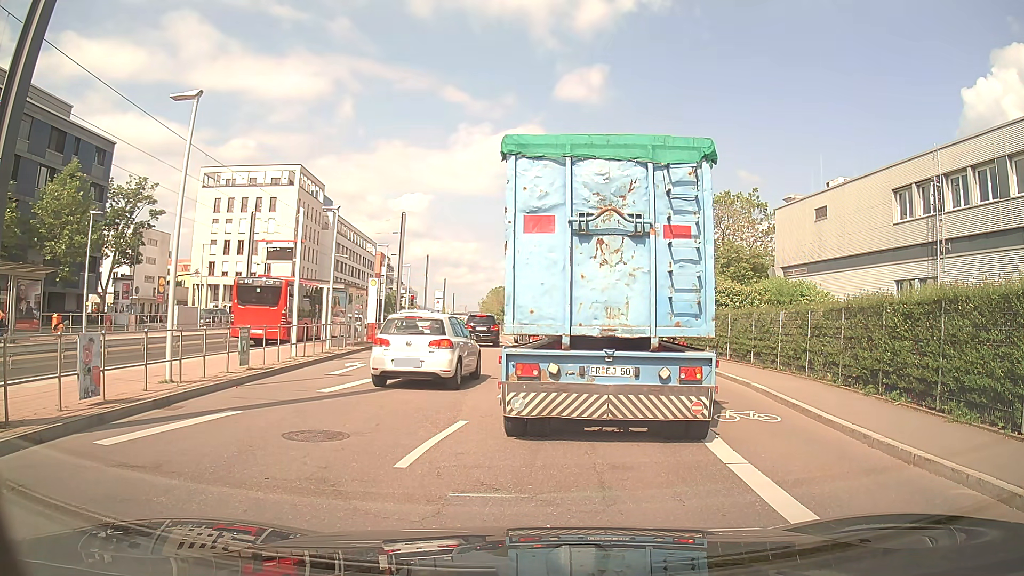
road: secondary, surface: asphalt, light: Day
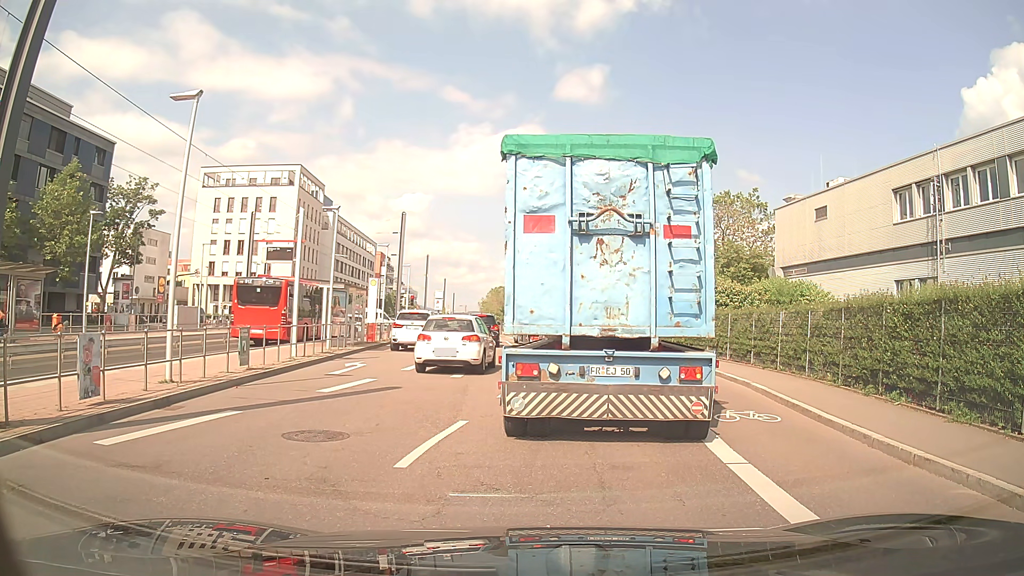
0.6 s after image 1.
(0.0, 0.0) m; 0°
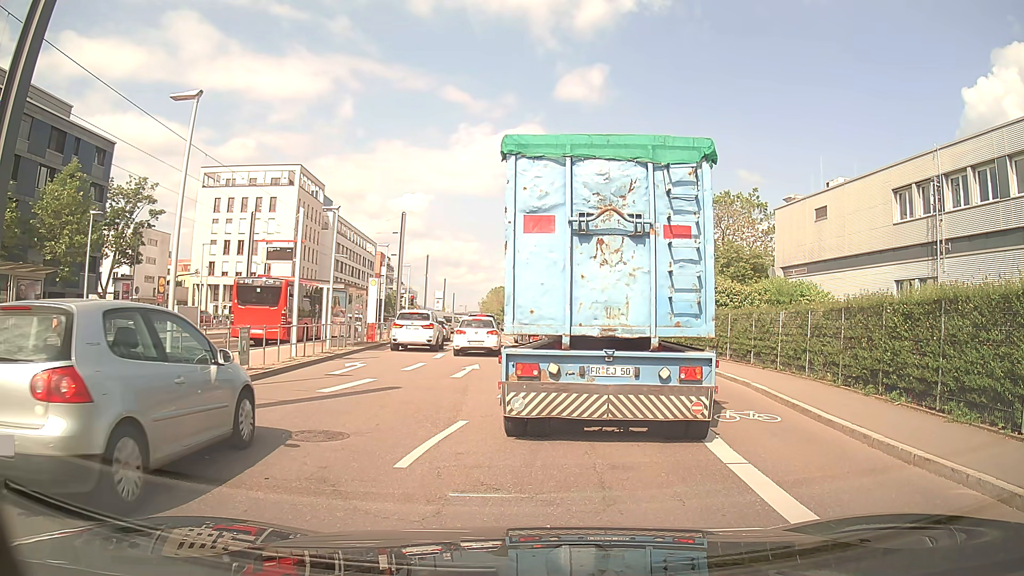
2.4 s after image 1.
(0.0, 0.0) m; 0°
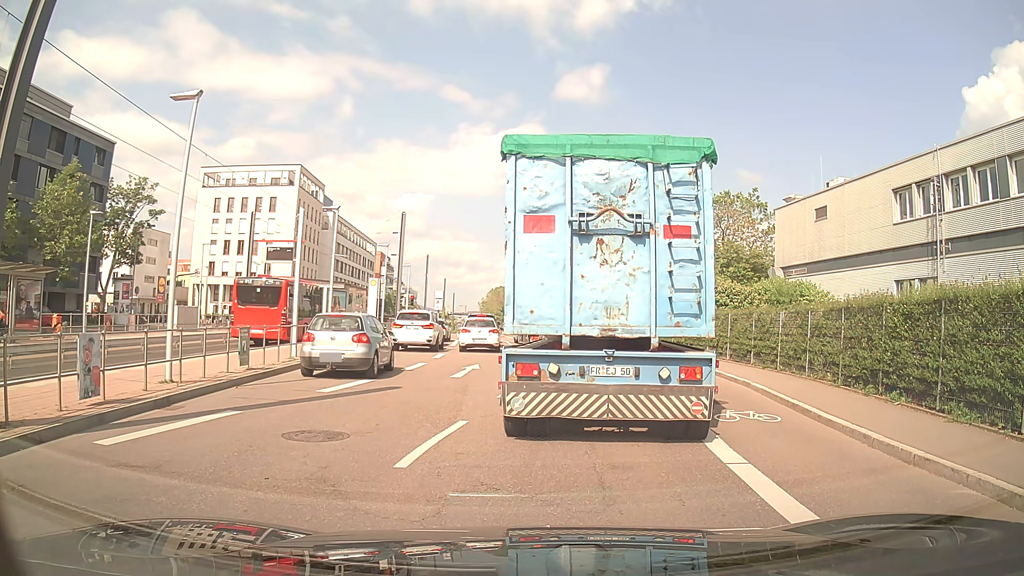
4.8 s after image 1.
(0.0, 0.0) m; 0°
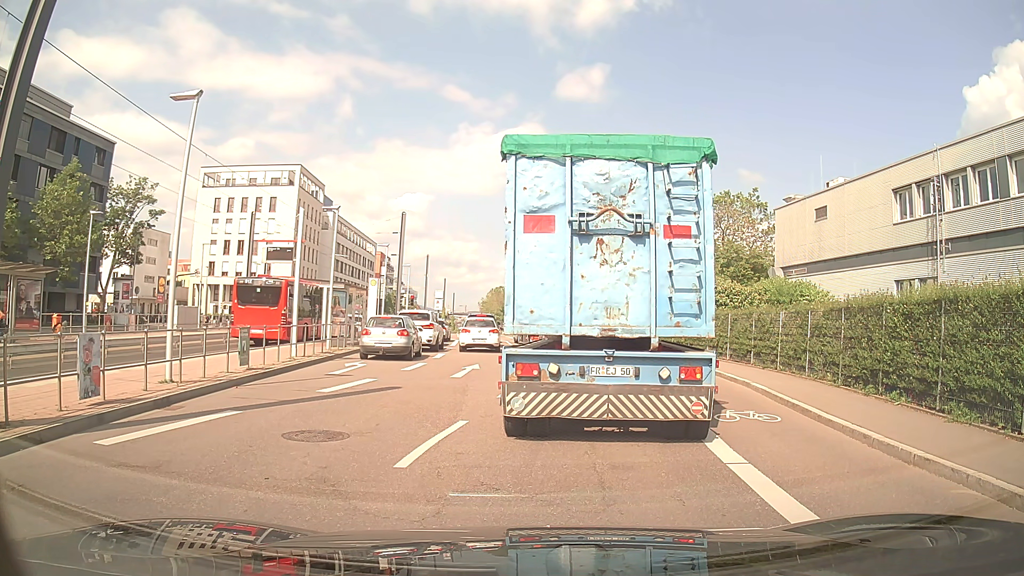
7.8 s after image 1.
(0.0, 0.0) m; 0°
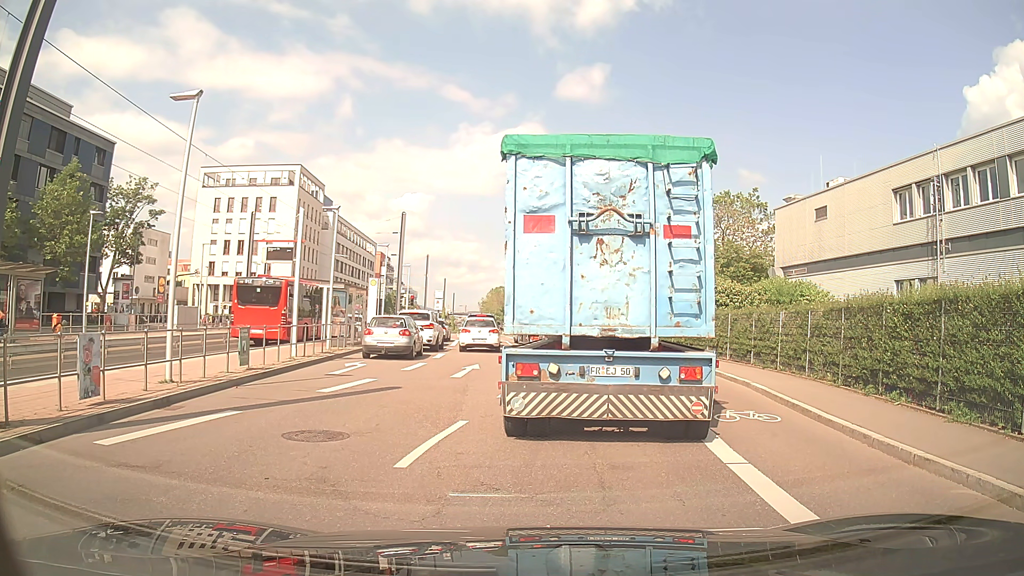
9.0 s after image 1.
(0.0, 0.0) m; 0°
